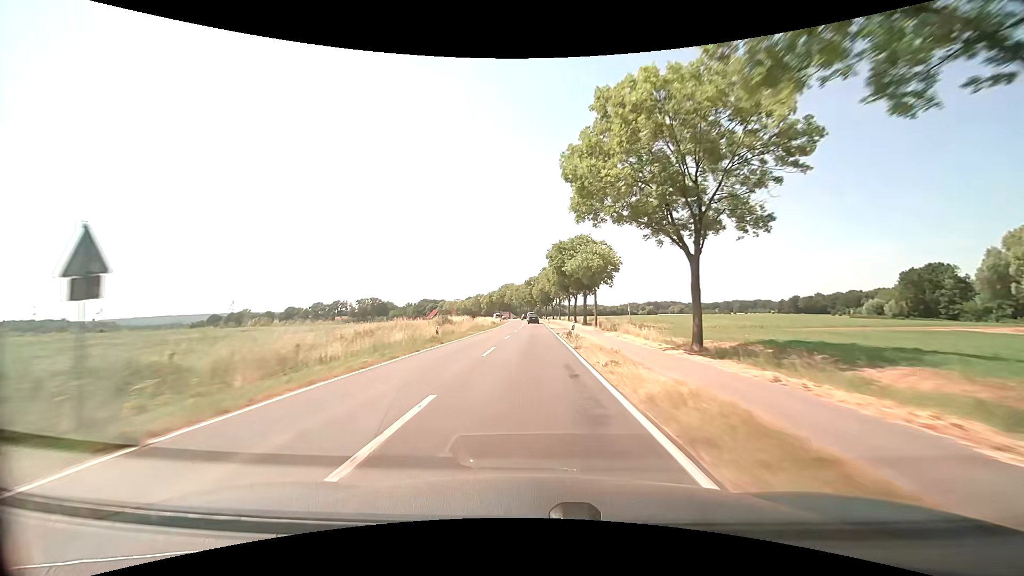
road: secondary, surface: asphalt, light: Day
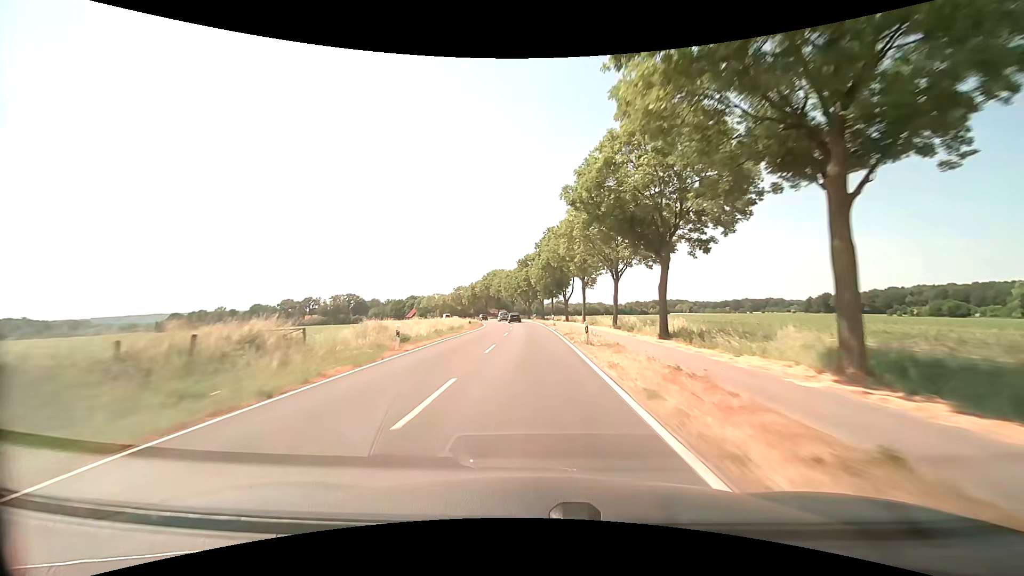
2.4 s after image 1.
(0.0, +57.4) m; 0°
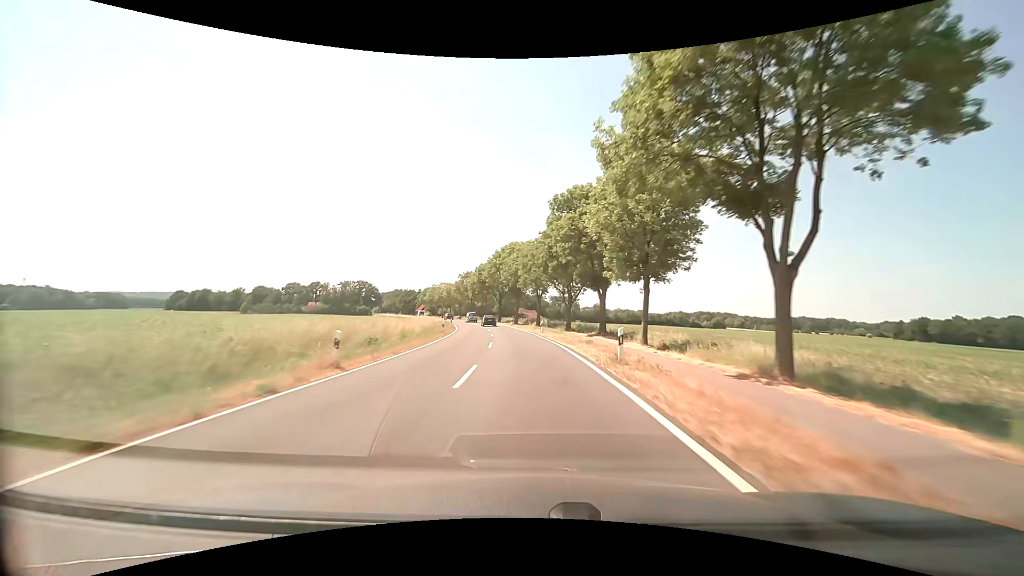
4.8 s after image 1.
(-1.2, +56.5) m; -4°
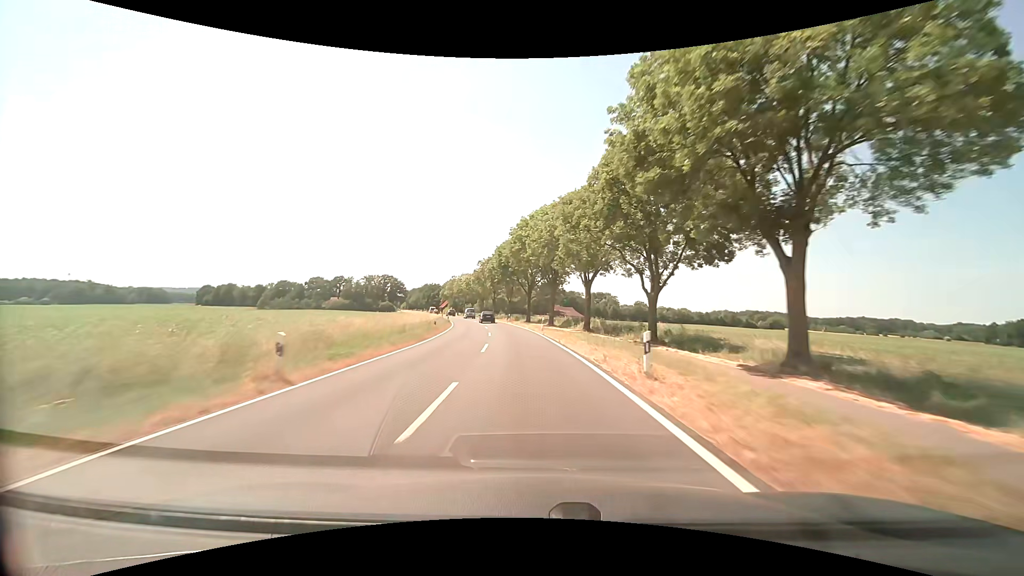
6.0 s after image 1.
(-0.8, +28.0) m; -3°
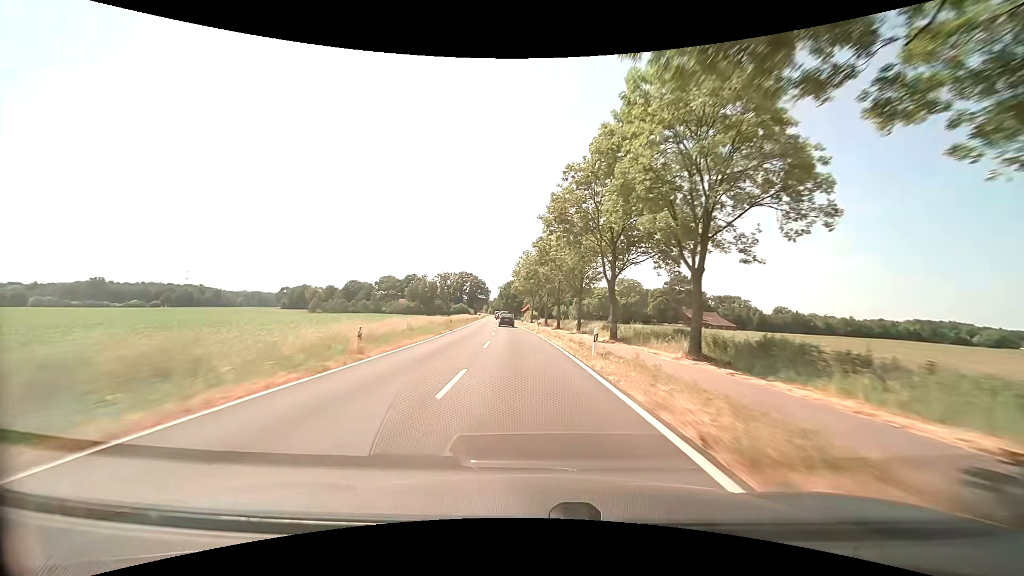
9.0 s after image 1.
(-7.1, +69.0) m; -12°
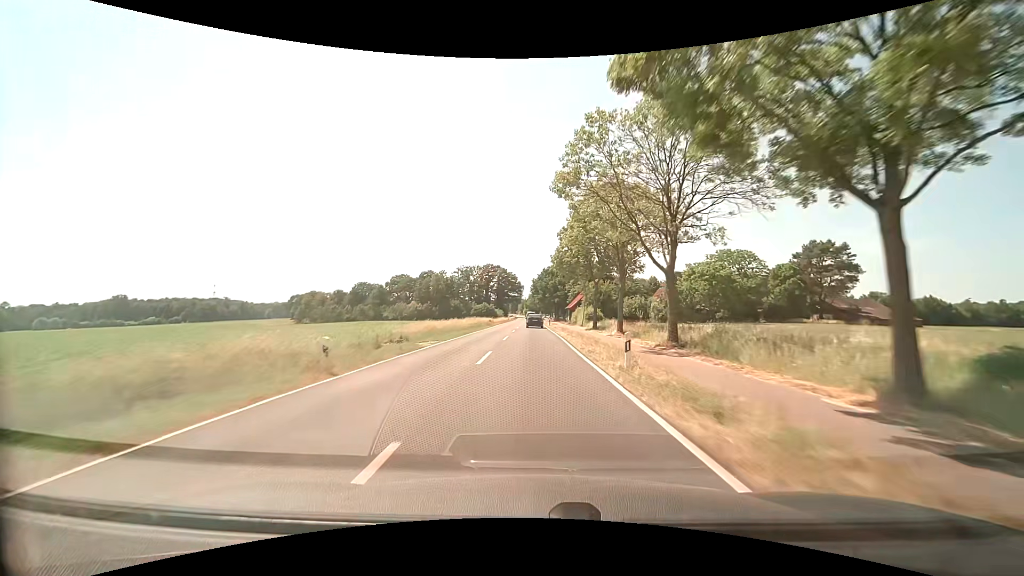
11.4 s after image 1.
(-3.0, +55.0) m; -5°
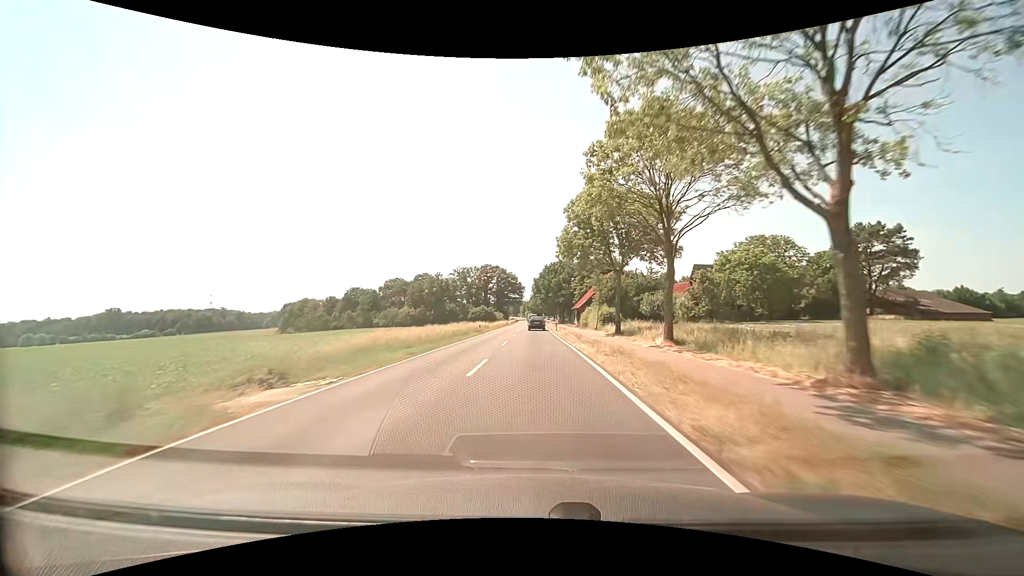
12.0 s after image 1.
(0.0, +13.7) m; 0°
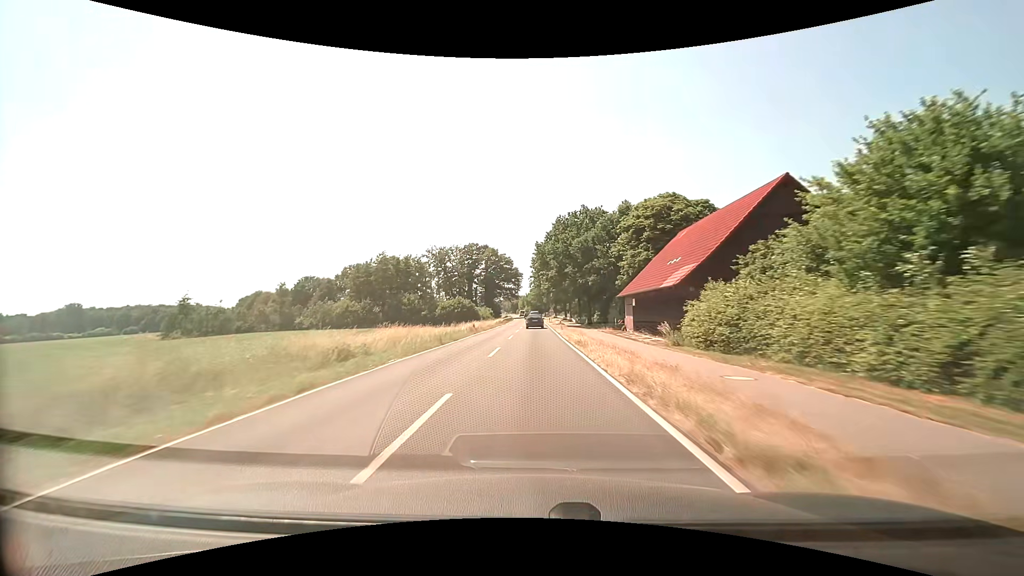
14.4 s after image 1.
(-0.1, +54.8) m; 0°
(0, +10) (0, +20) (0, +30) (0, +40) (0, +50) (0, +60) (0, +70) (0, +80) (0, +90) (0, +100) m
